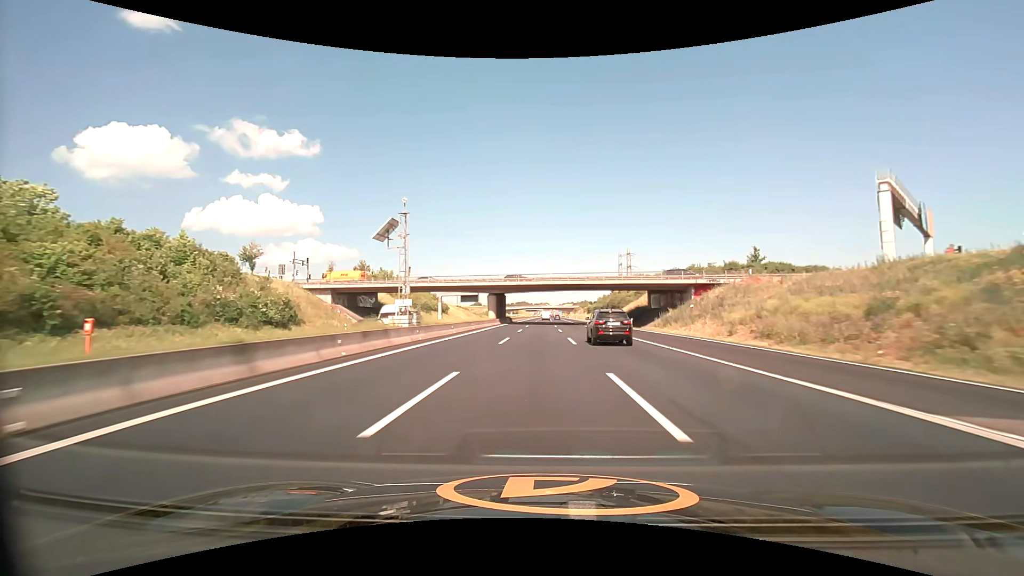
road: motorway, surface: asphalt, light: Day
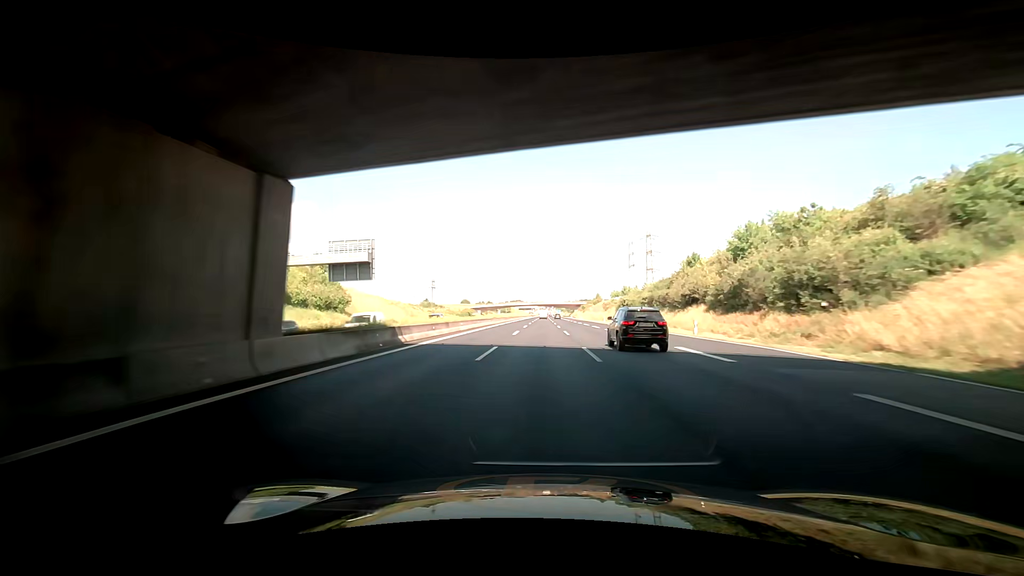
(+0.4, +80.8) m; +1°
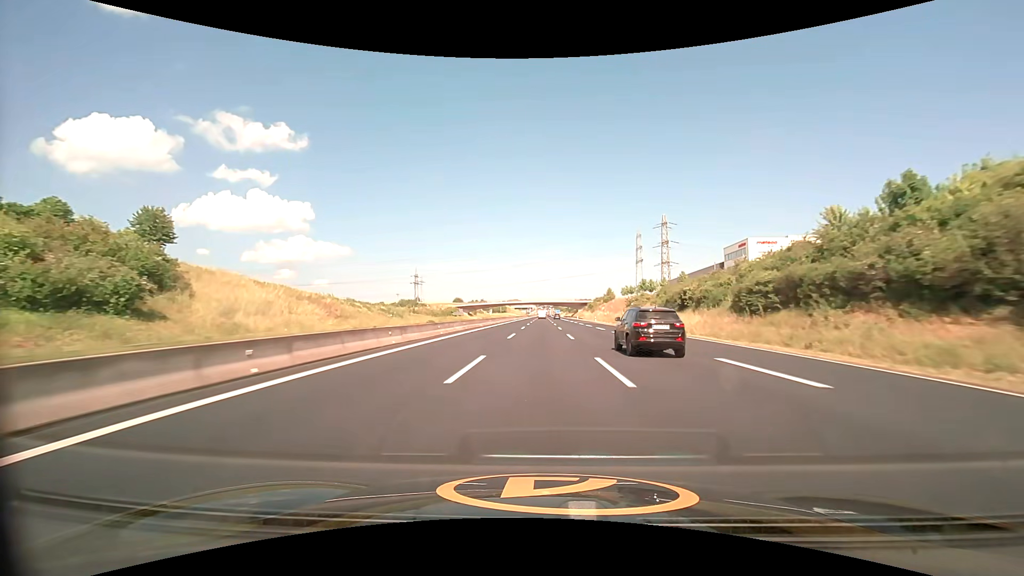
(+0.1, +40.5) m; 0°
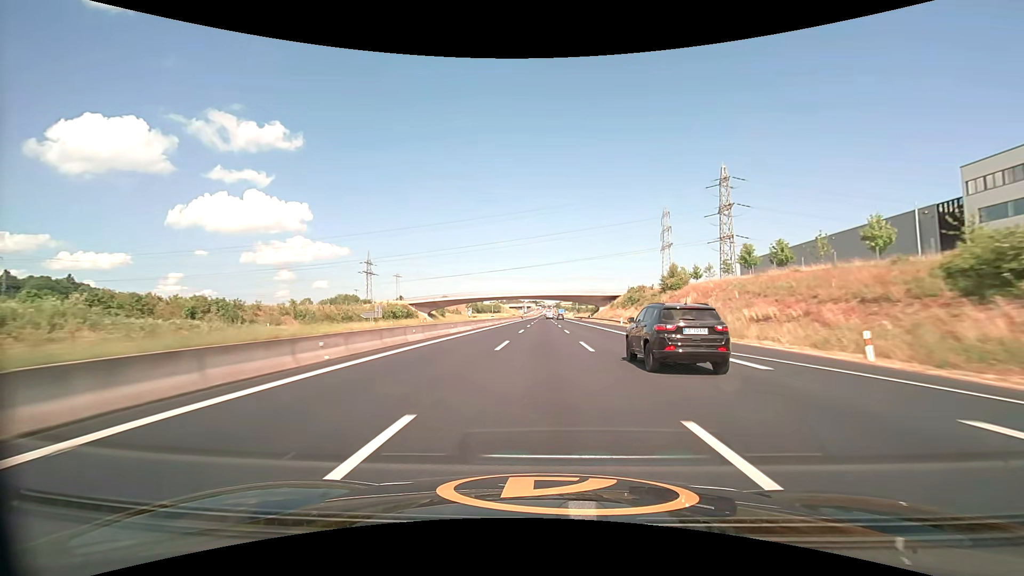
(+0.2, +80.7) m; 0°
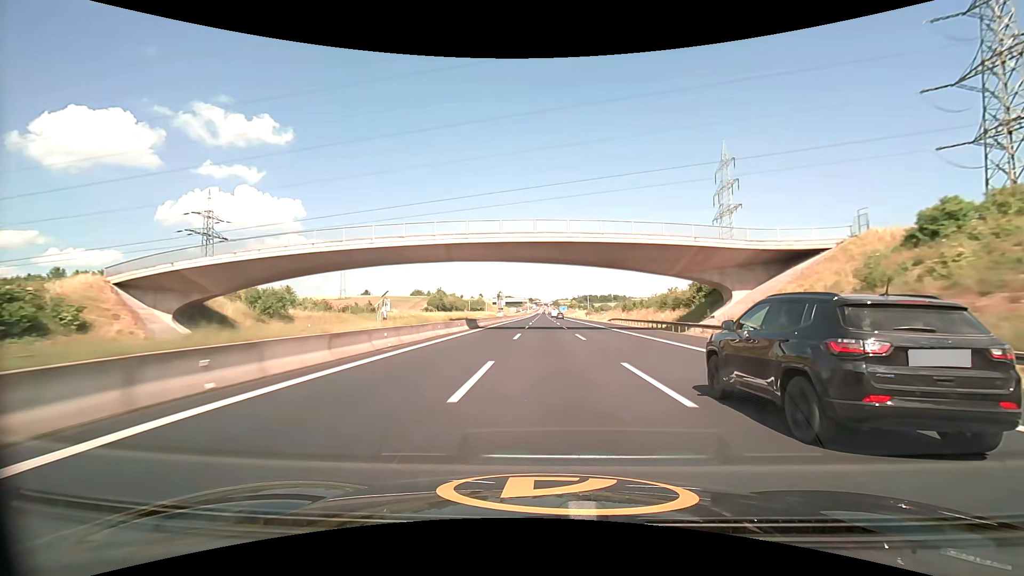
(+0.1, +100.3) m; 0°
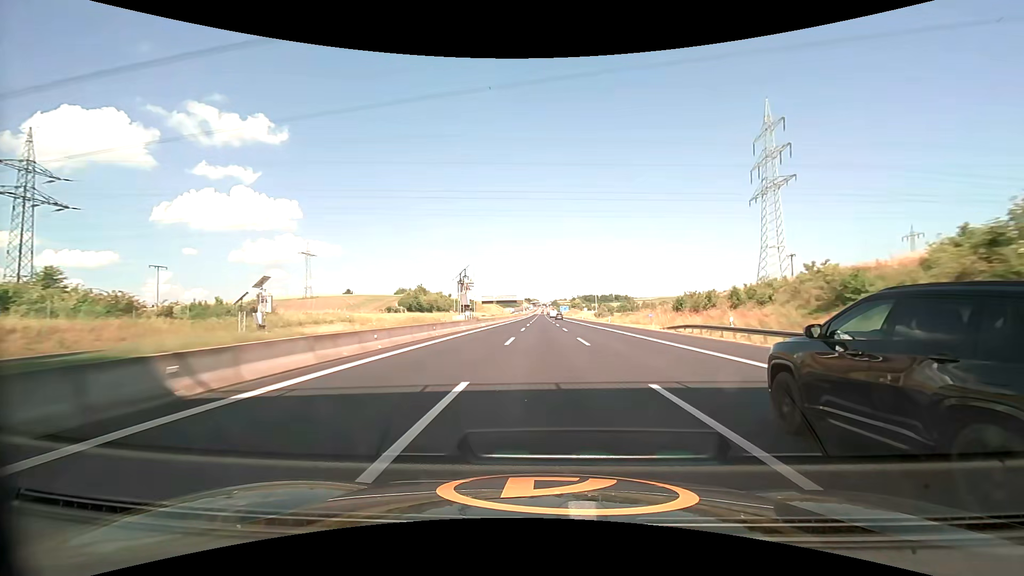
(+0.1, +39.7) m; 0°
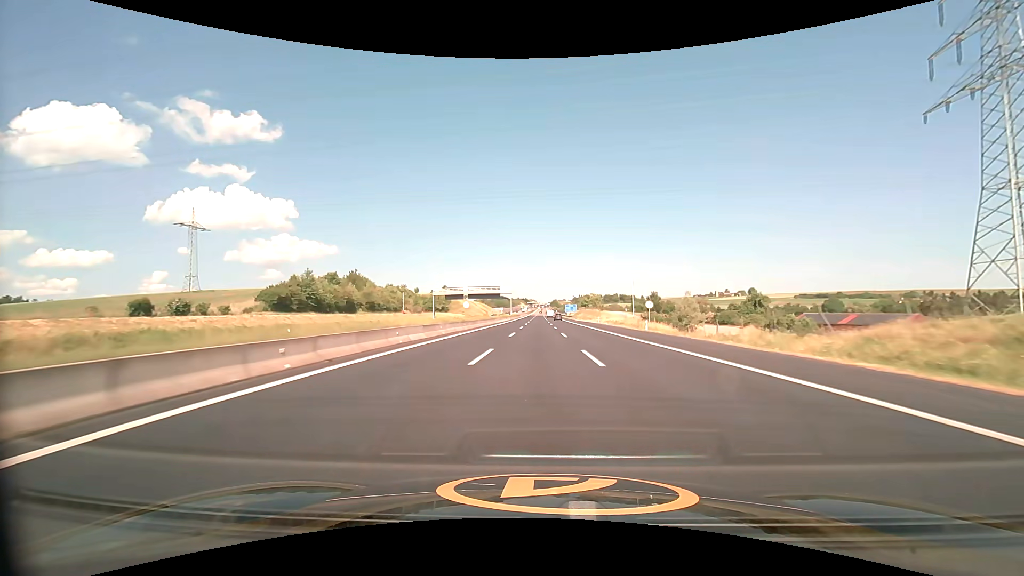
(+0.1, +79.7) m; 0°
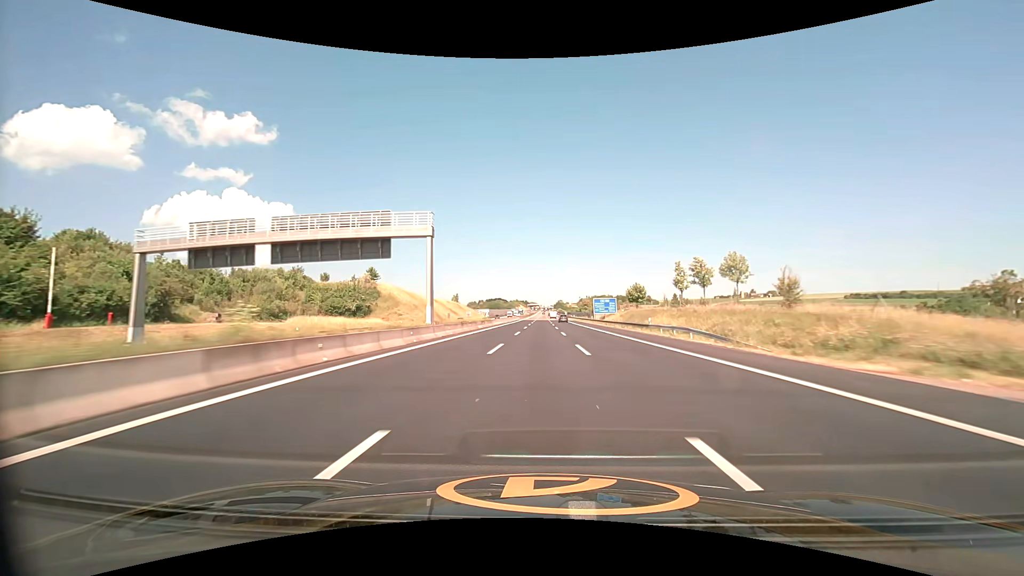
(-0.4, +103.6) m; 0°
(0, +10) (0, +20) (0, +30) (0, +40) (0, +50) (0, +60) (0, +70) (0, +80) (0, +90) (0, +100) m
